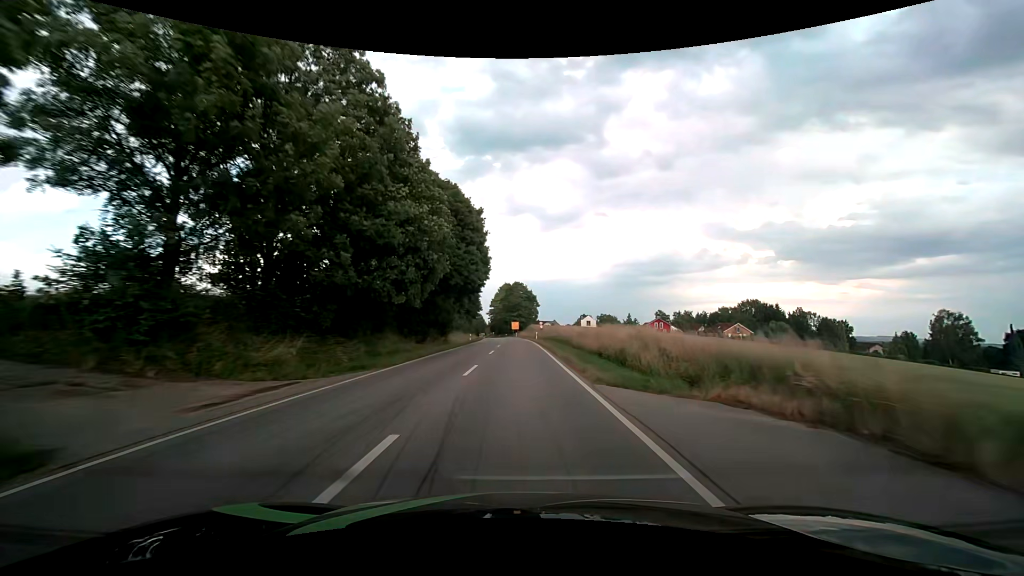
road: secondary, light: Day
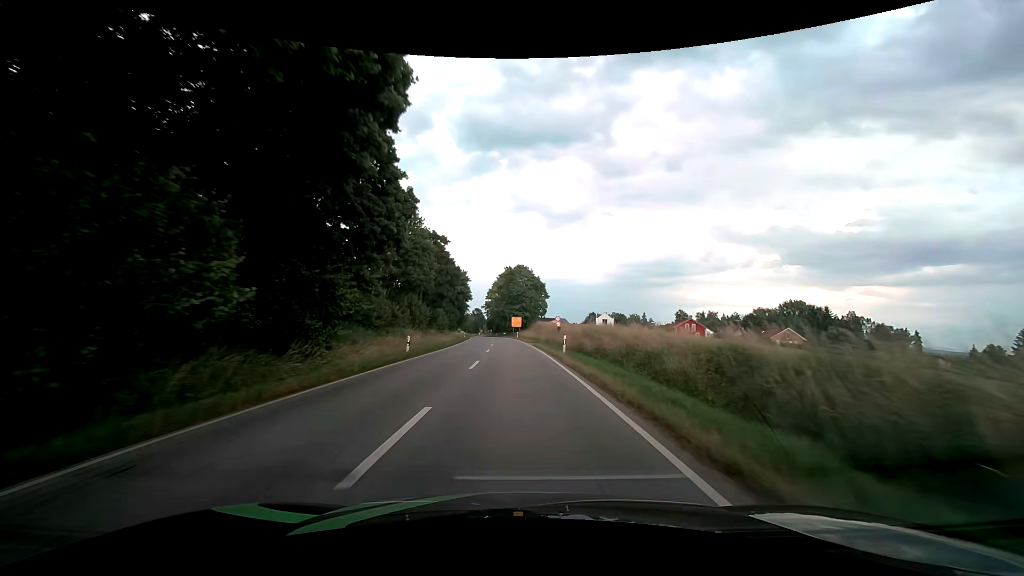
(+0.1, +33.7) m; 0°
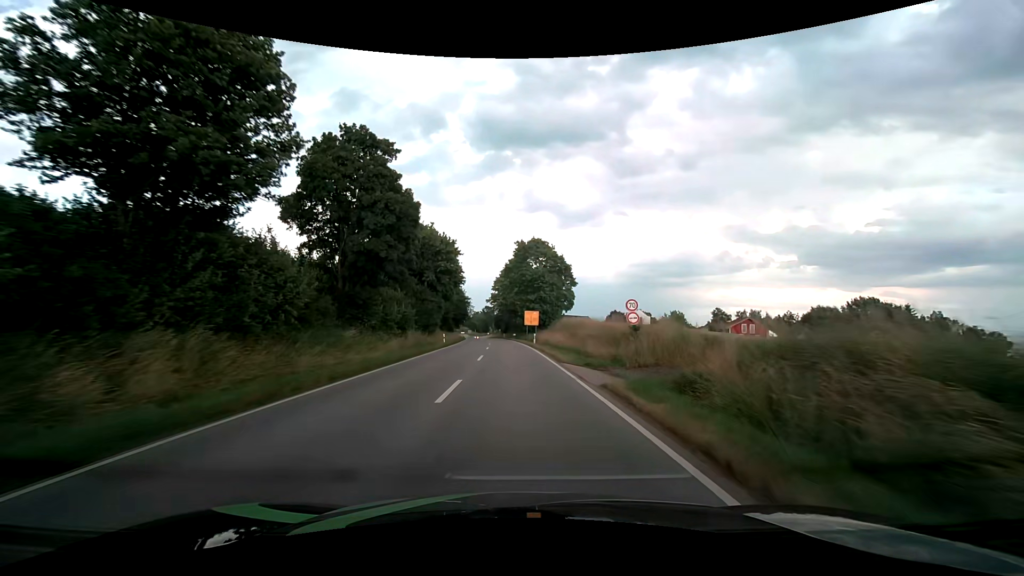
(-0.3, +31.2) m; -1°
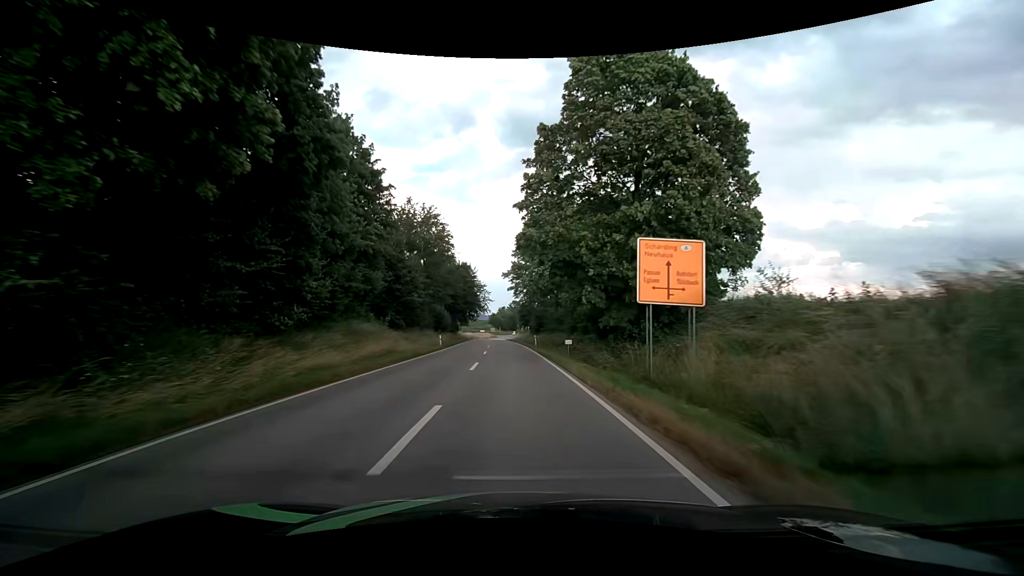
(-1.3, +52.7) m; -3°
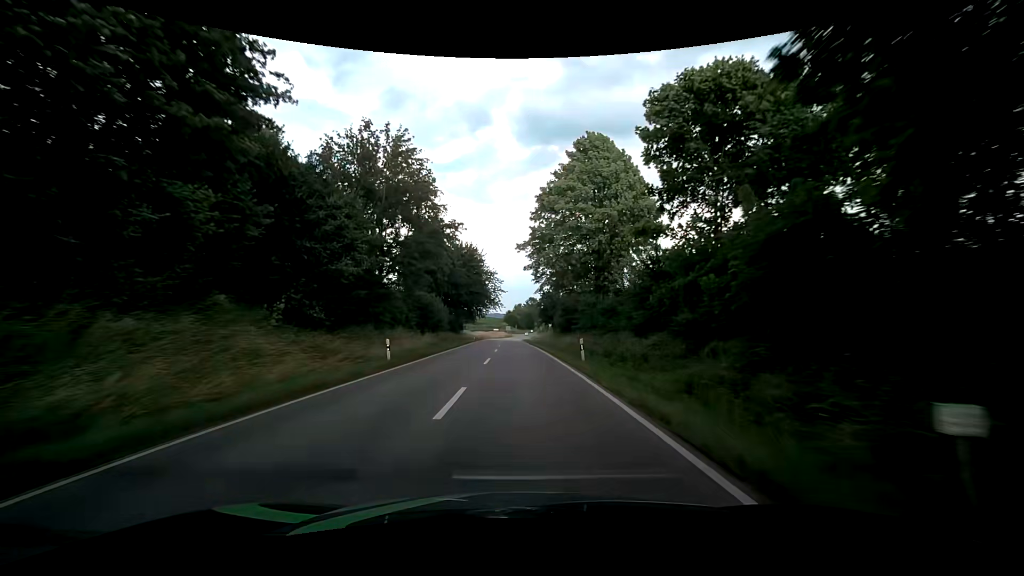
(-0.5, +21.3) m; -2°
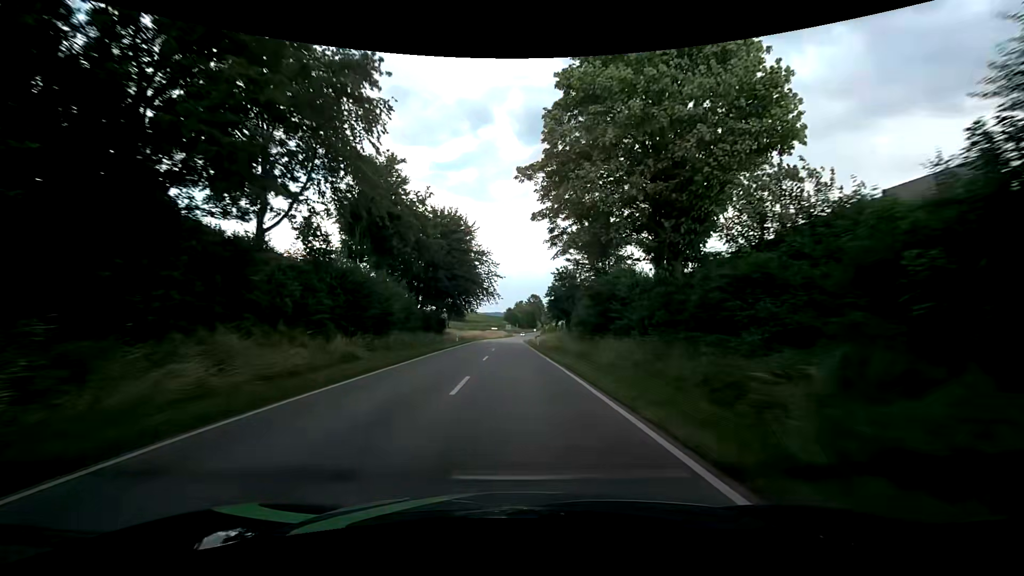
(0.0, +21.2) m; 0°
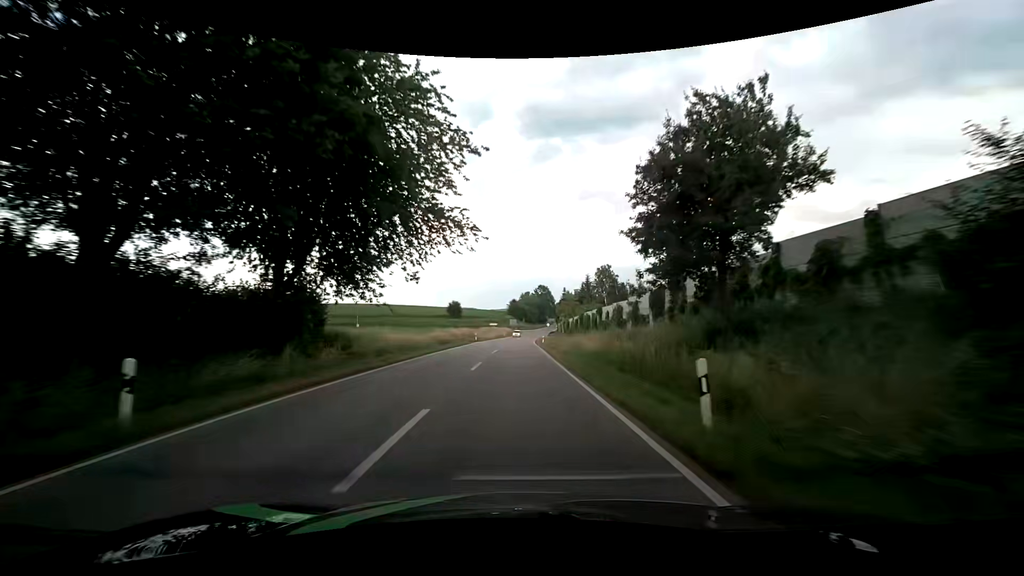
(-0.5, +42.2) m; -1°
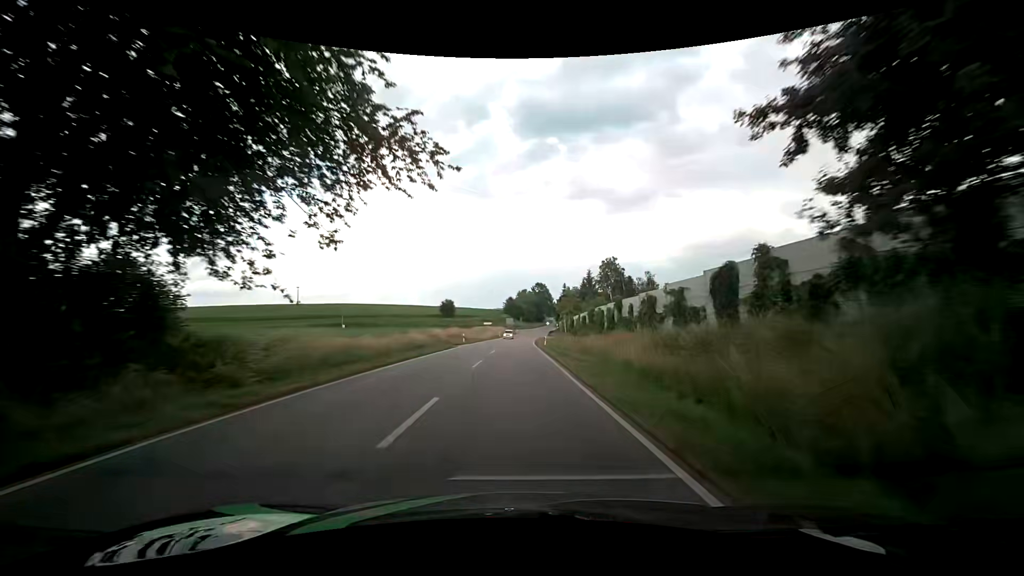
(0.0, +10.6) m; 0°
(0, +10) (0, +20) (0, +30) (0, +40) (0, +50) (+1, +60) (+1, +70) (+1, +80) (+2, +90) (+2, +100) m
